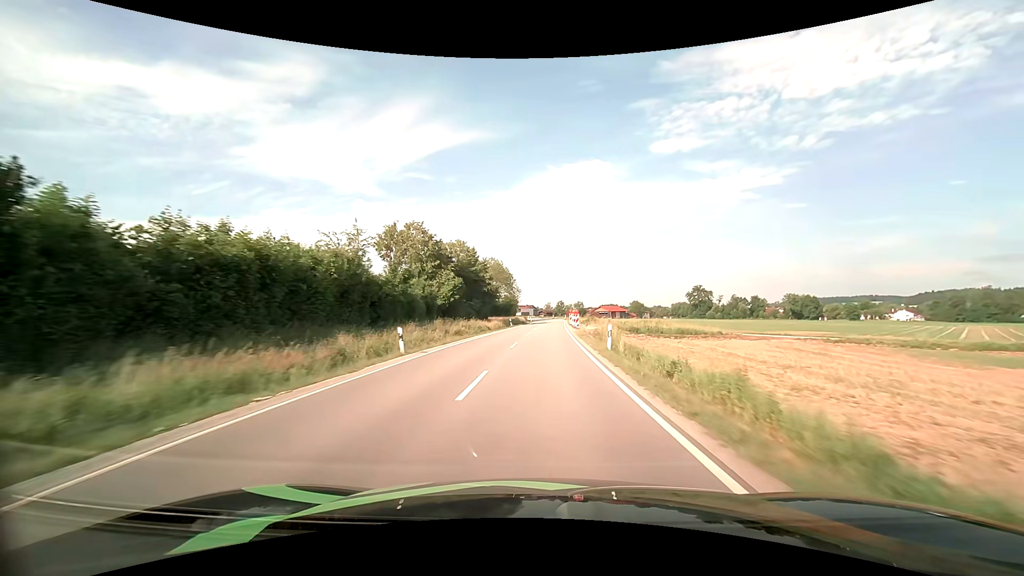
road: secondary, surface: asphalt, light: Day
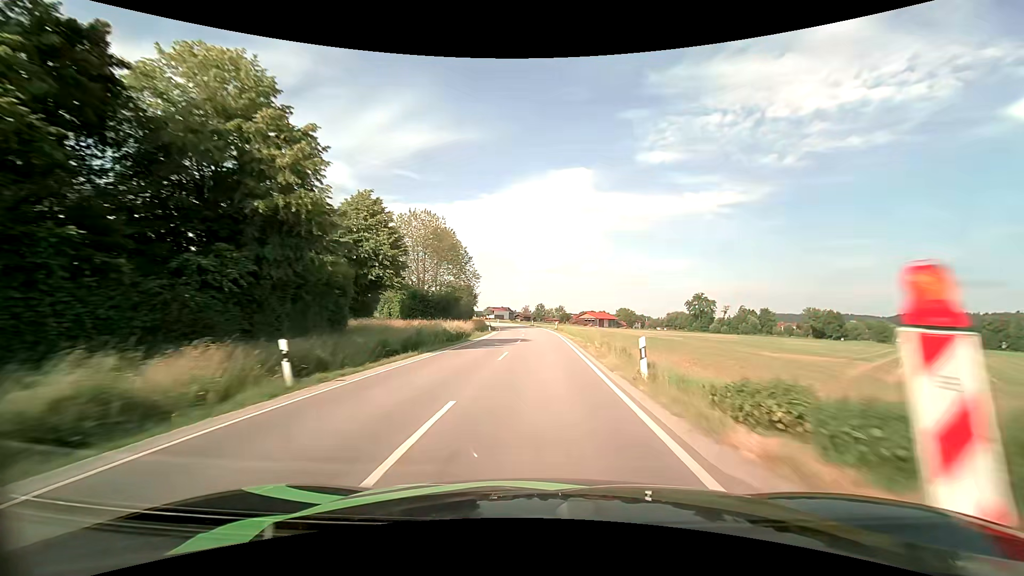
(+1.1, +51.6) m; +2°
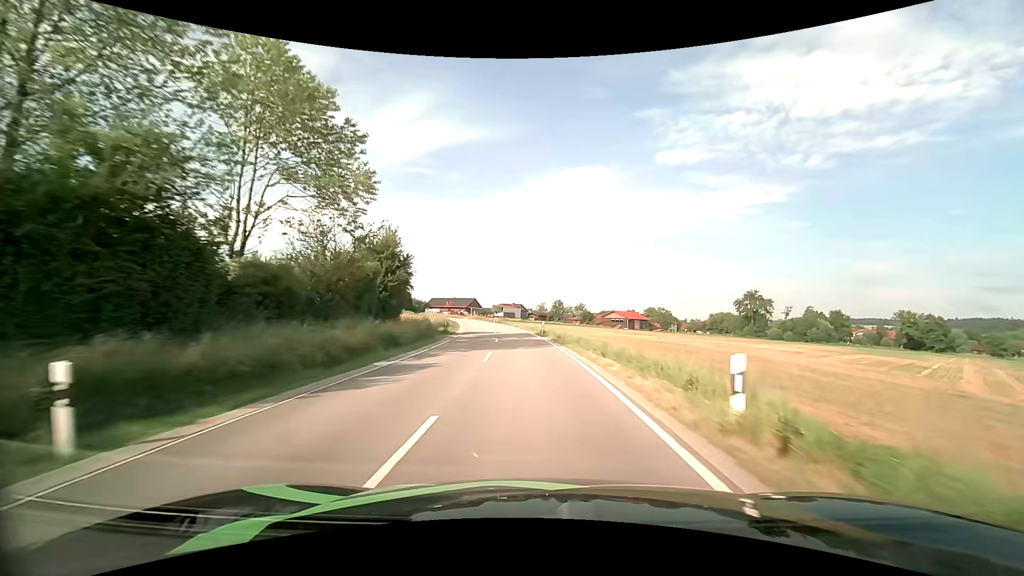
(+0.3, +49.5) m; -1°
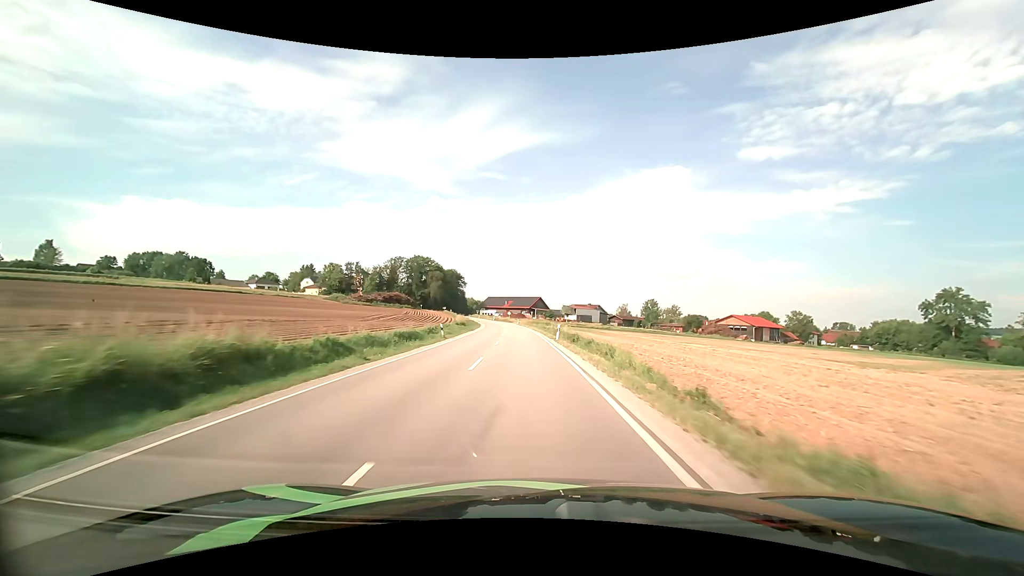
(-5.0, +62.3) m; -8°
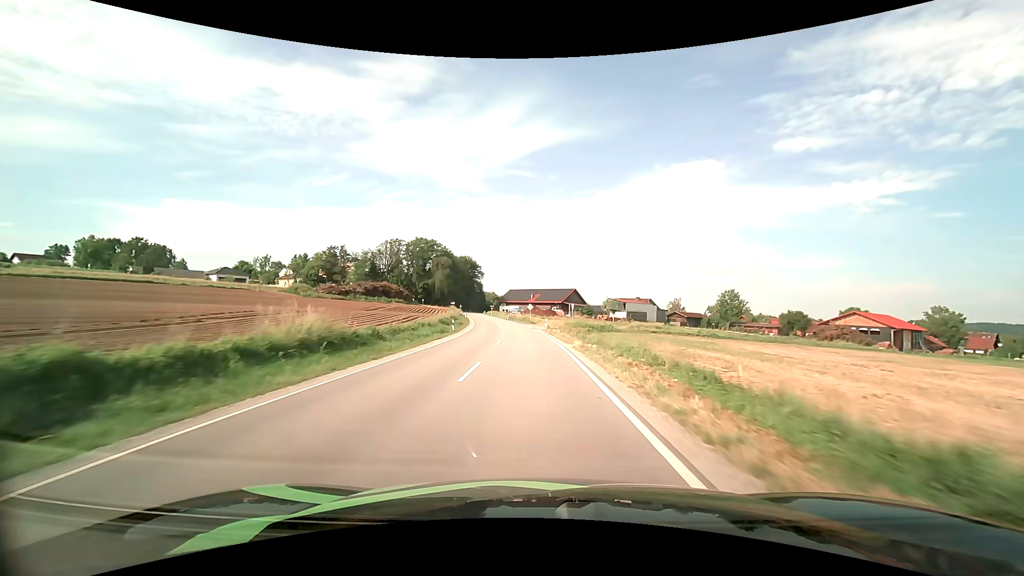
(-2.0, +50.8) m; -3°
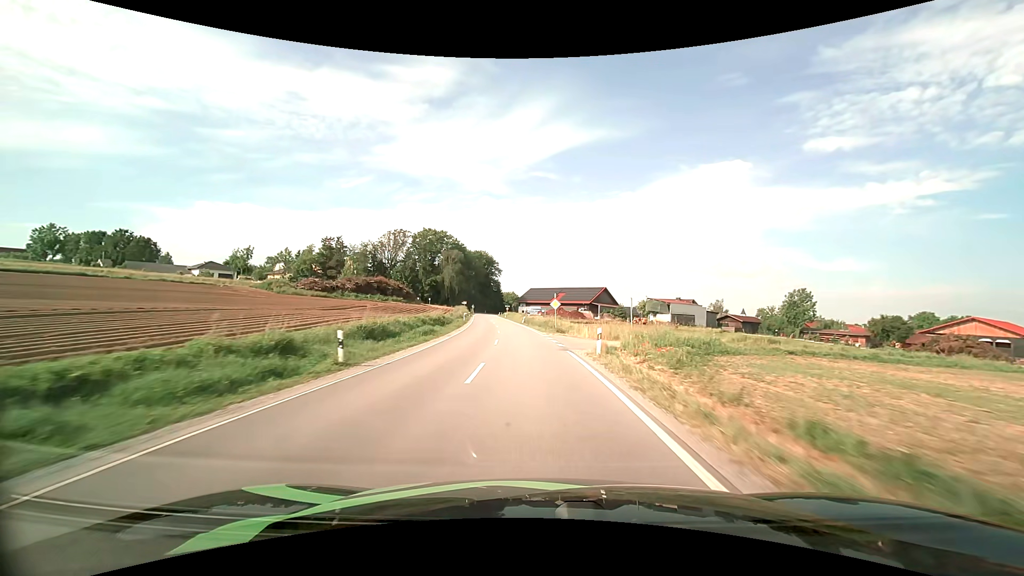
(-0.5, +24.3) m; -2°
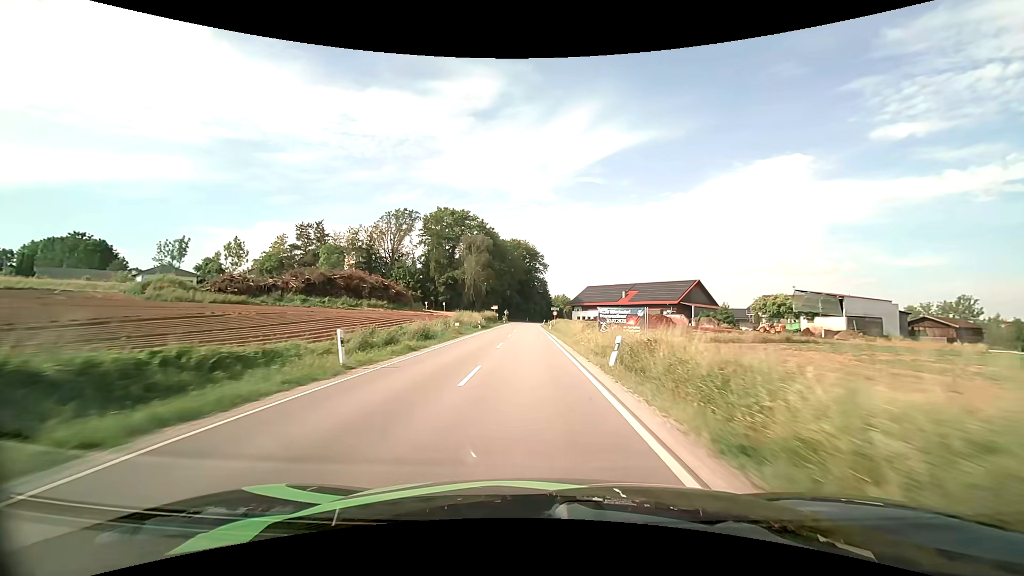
(-2.3, +48.3) m; -6°
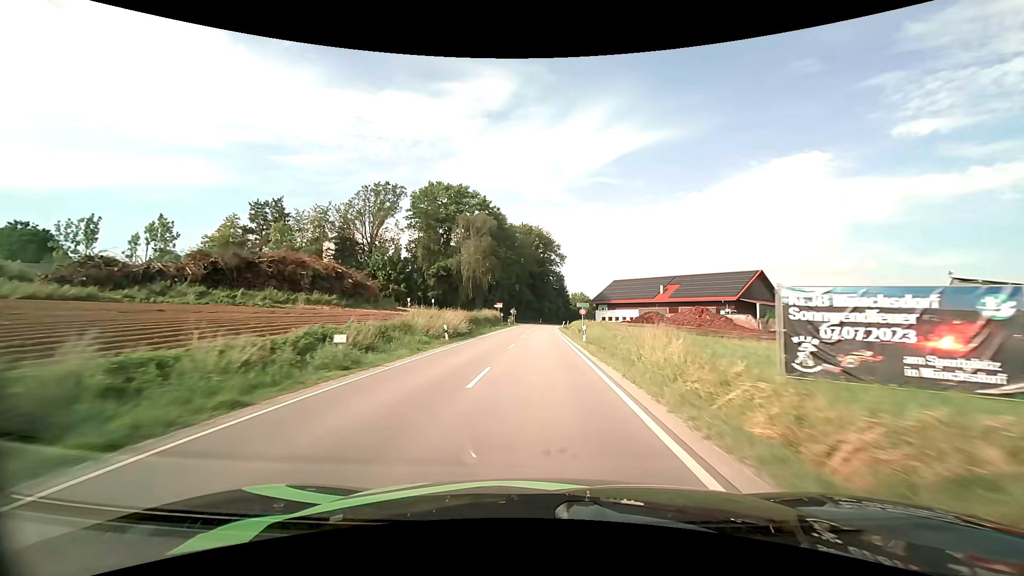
(-0.4, +24.5) m; -2°
